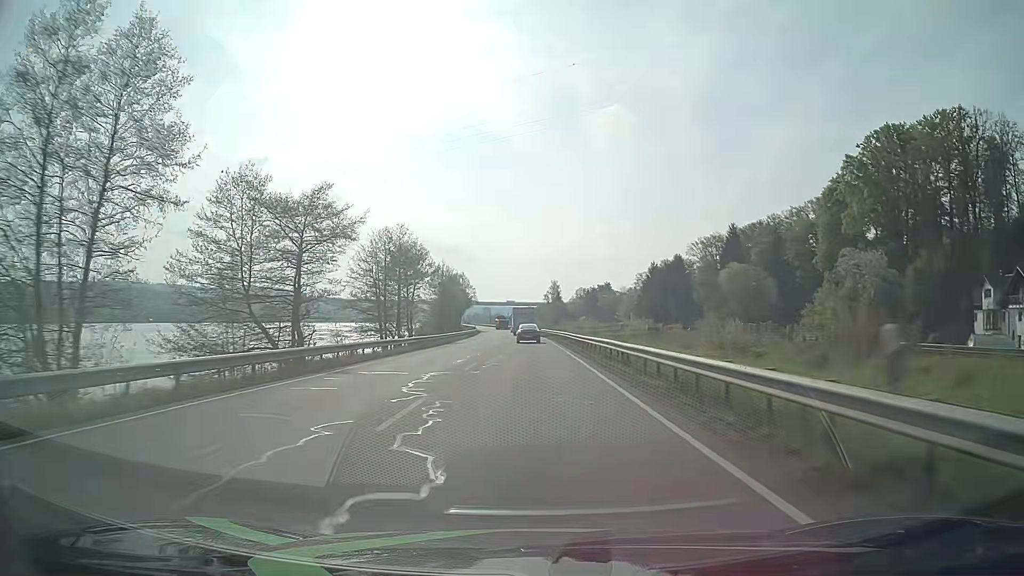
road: primary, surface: asphalt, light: Day
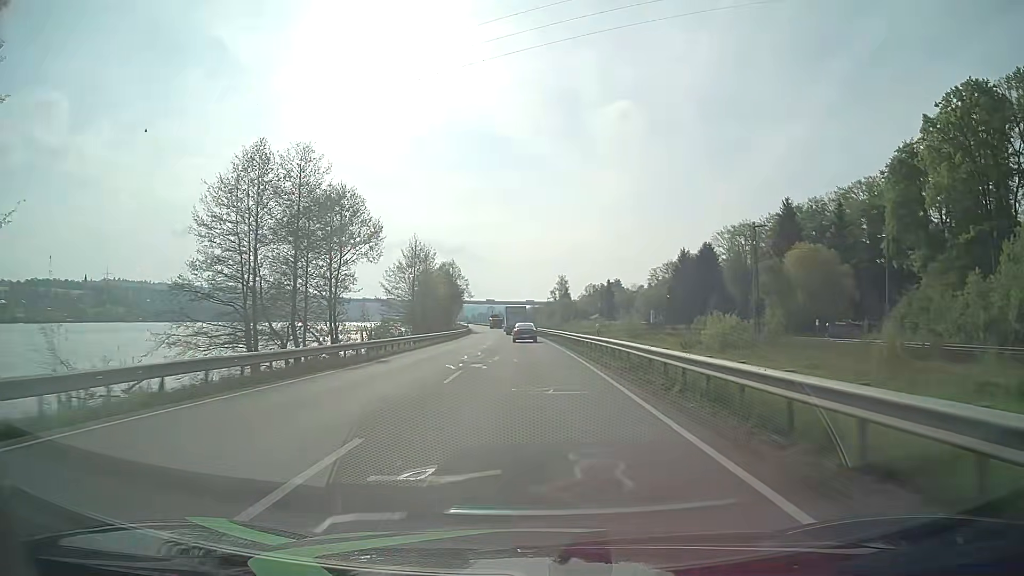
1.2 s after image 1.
(0.0, +28.8) m; 0°
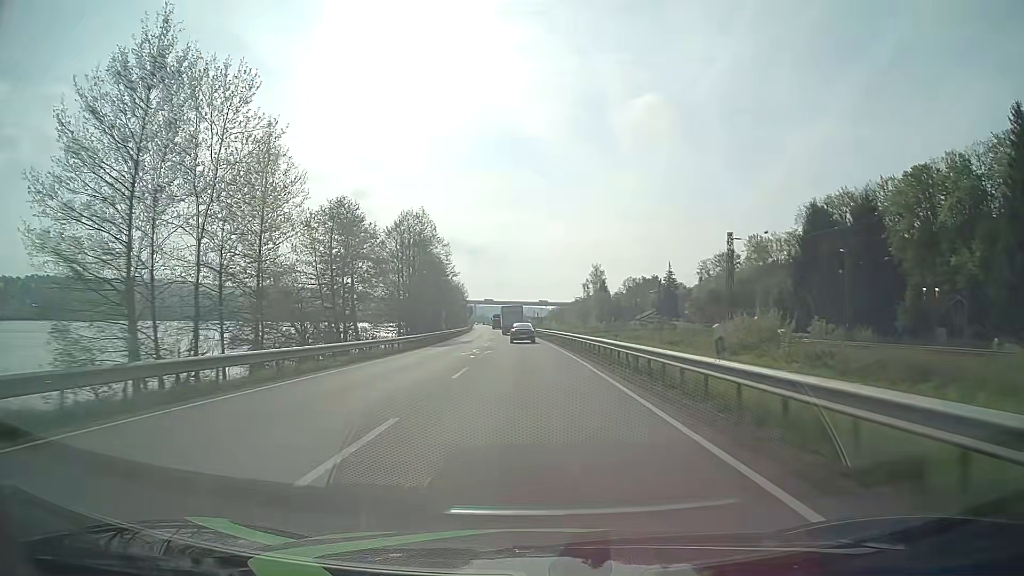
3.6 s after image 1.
(-1.0, +58.1) m; -2°
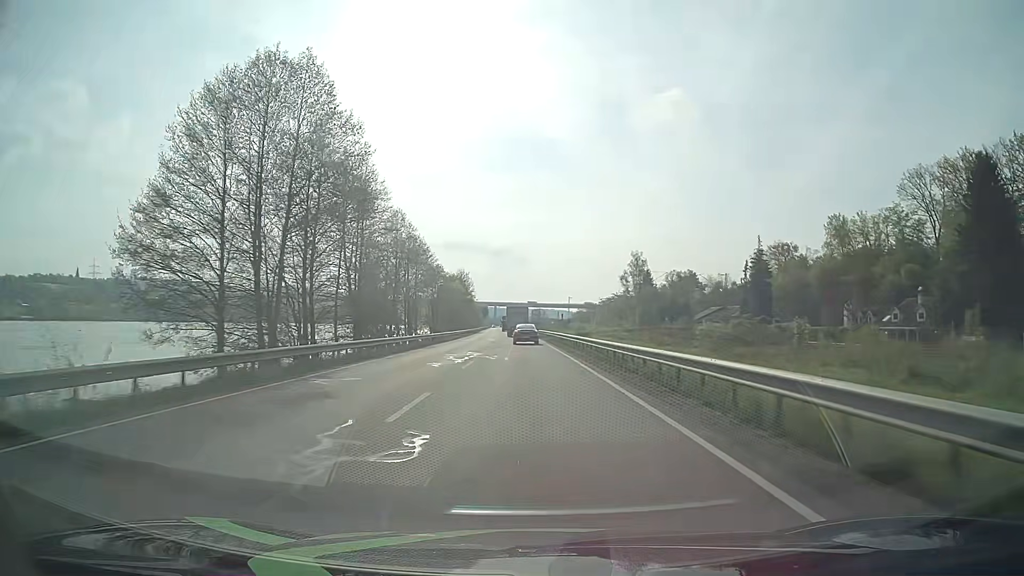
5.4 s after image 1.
(-0.7, +44.0) m; -2°
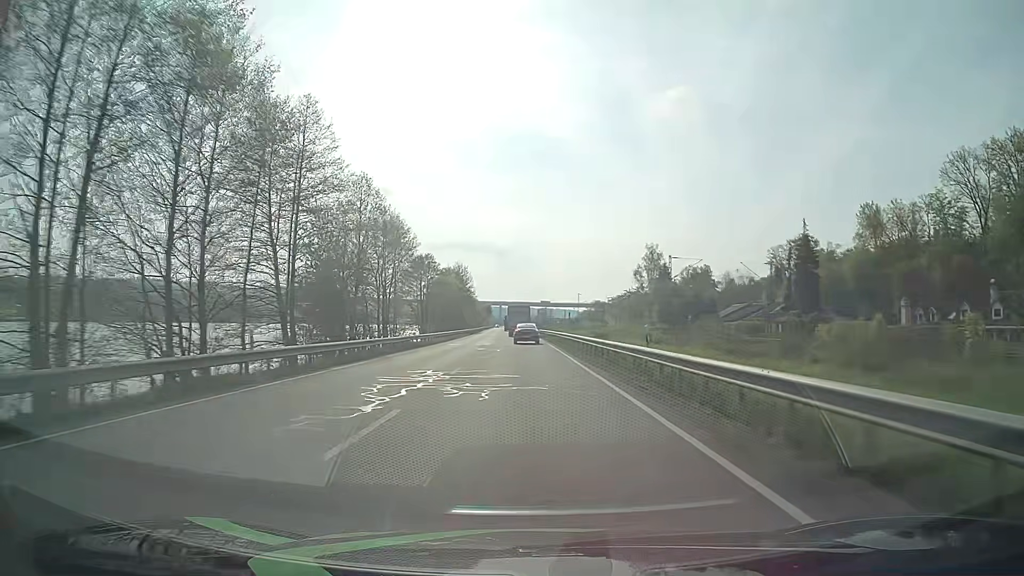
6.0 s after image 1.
(-0.1, +14.7) m; -1°
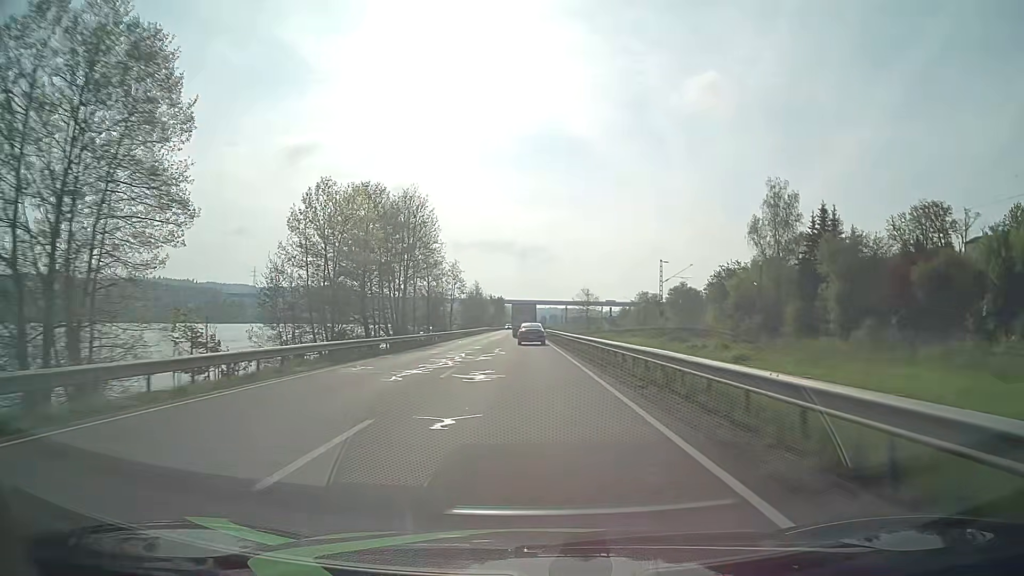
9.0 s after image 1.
(-1.5, +72.9) m; -2°
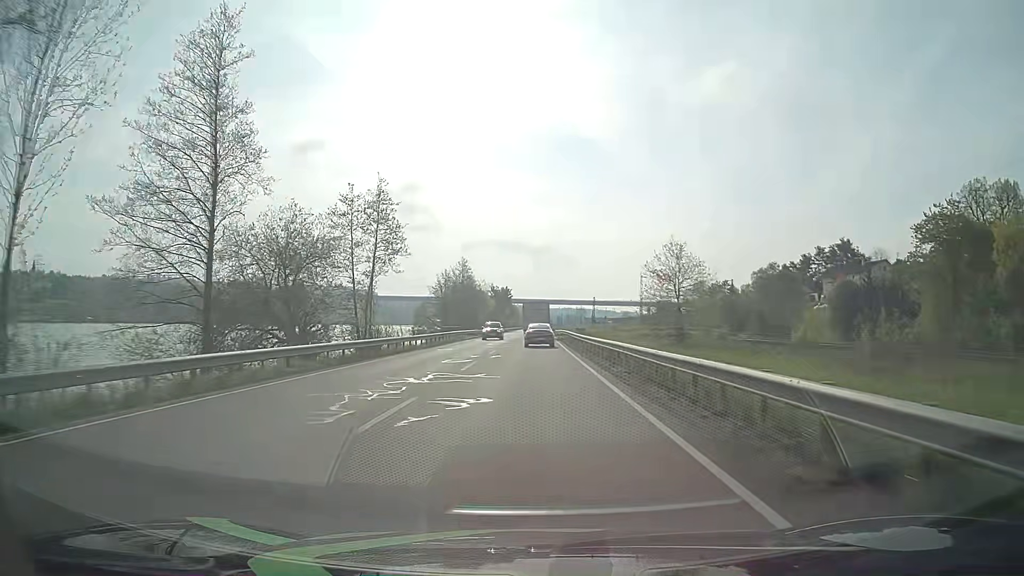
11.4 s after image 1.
(-0.7, +56.7) m; -1°
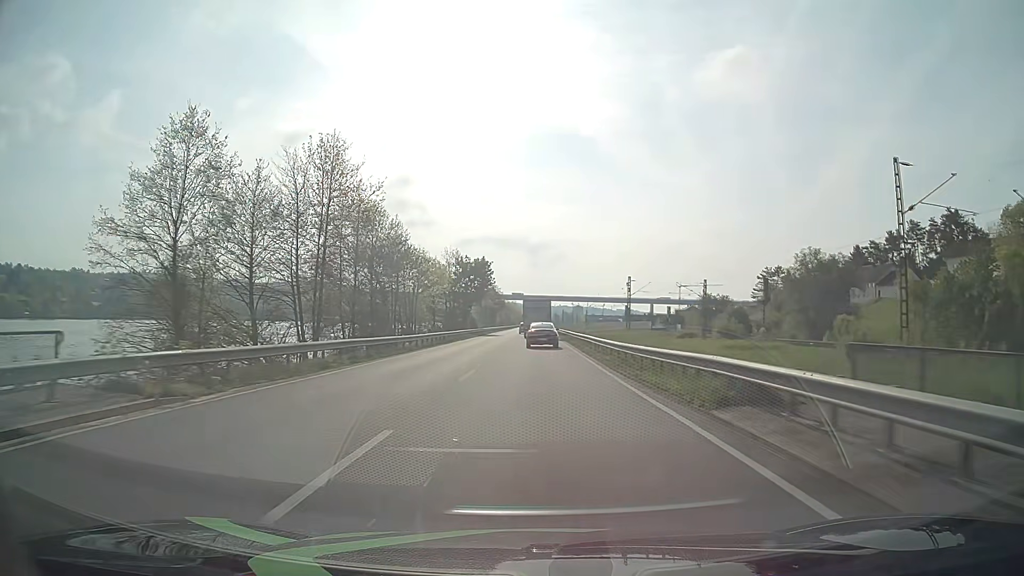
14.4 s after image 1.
(-0.2, +67.6) m; 0°
(0, +10) (0, +20) (0, +30) (0, +40) (0, +50) (0, +60) (+1, +70) (+1, +80) (+1, +90) (+1, +100) m
